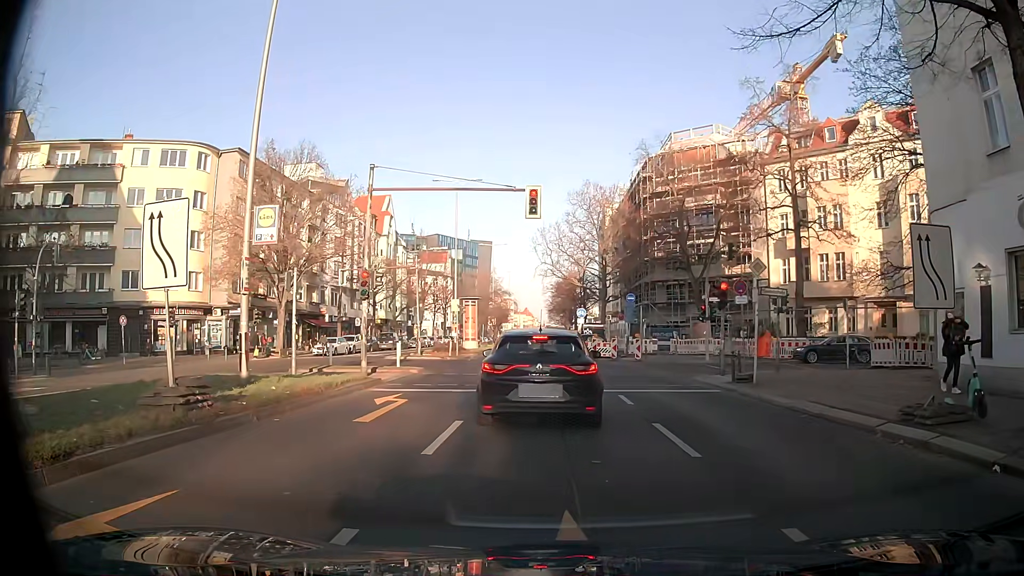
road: tertiary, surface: asphalt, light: Day
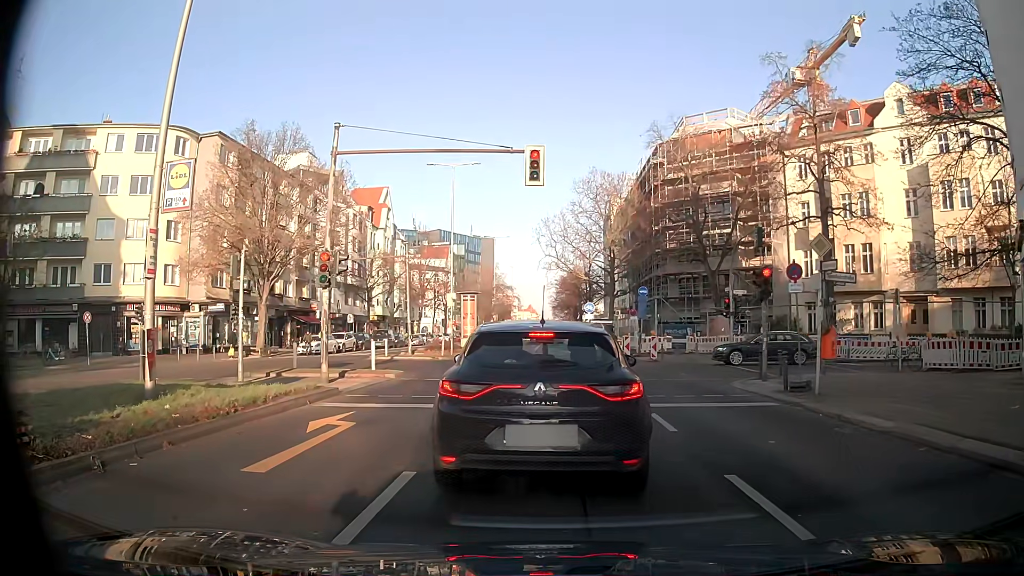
(-0.1, +4.1) m; 0°
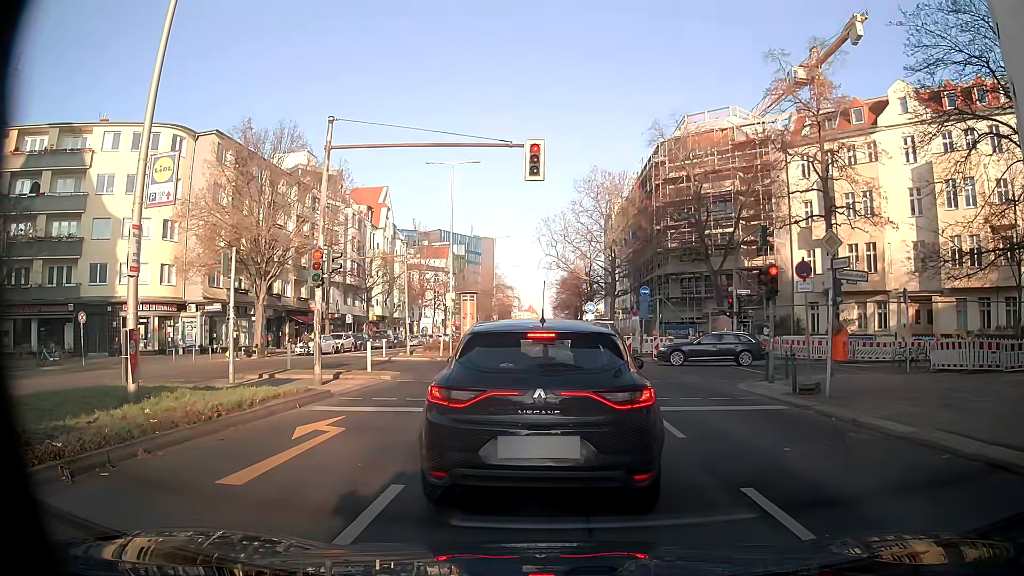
(0.0, +0.5) m; 0°
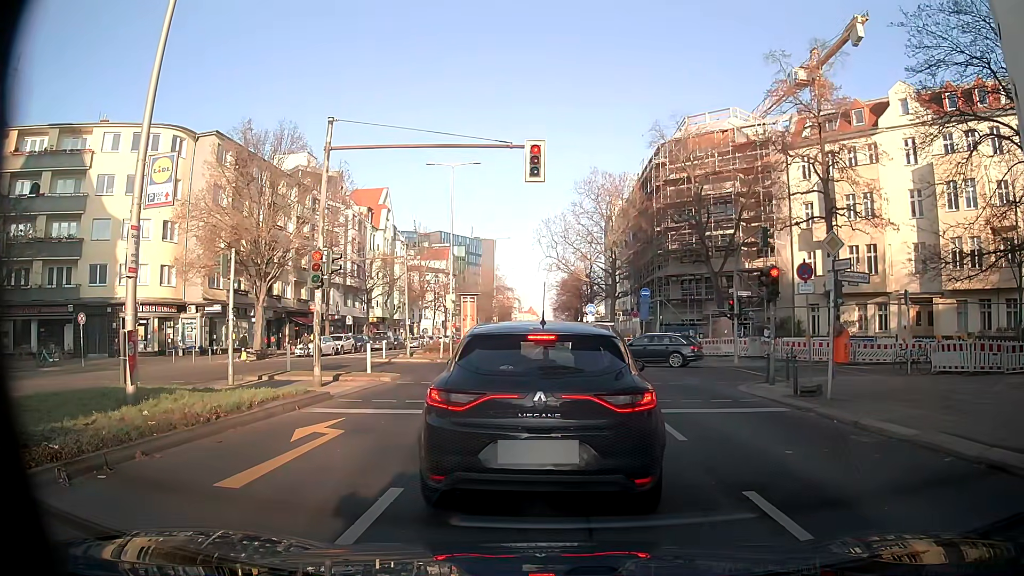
(0.0, +0.1) m; 0°
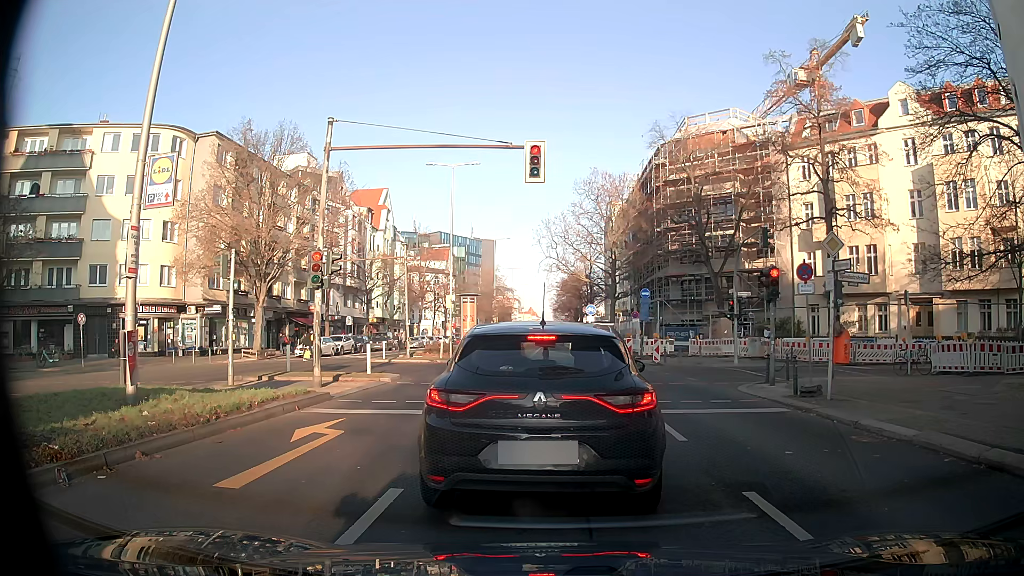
(0.0, +0.1) m; 0°
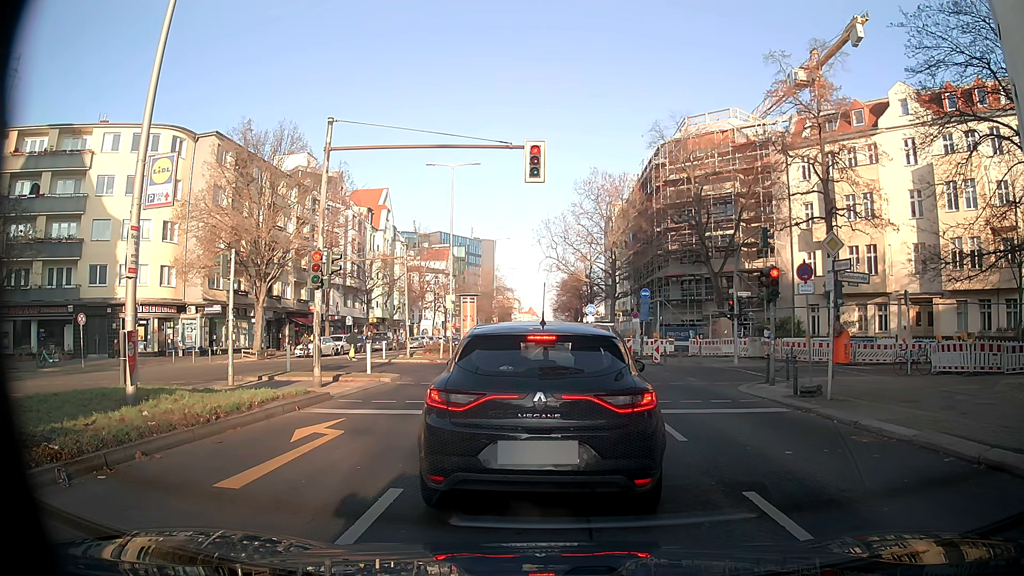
(0.0, 0.0) m; 0°
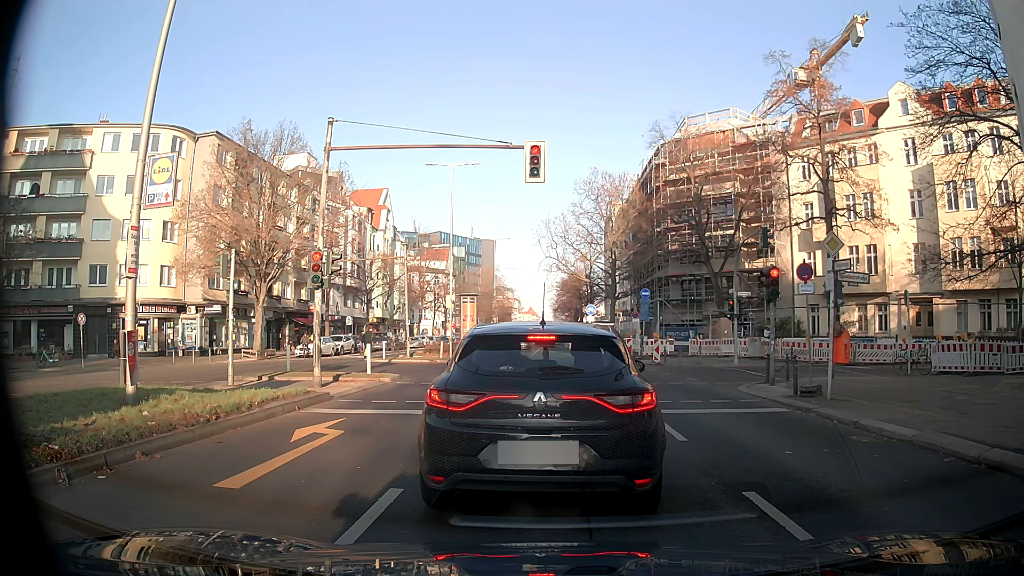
(0.0, 0.0) m; 0°
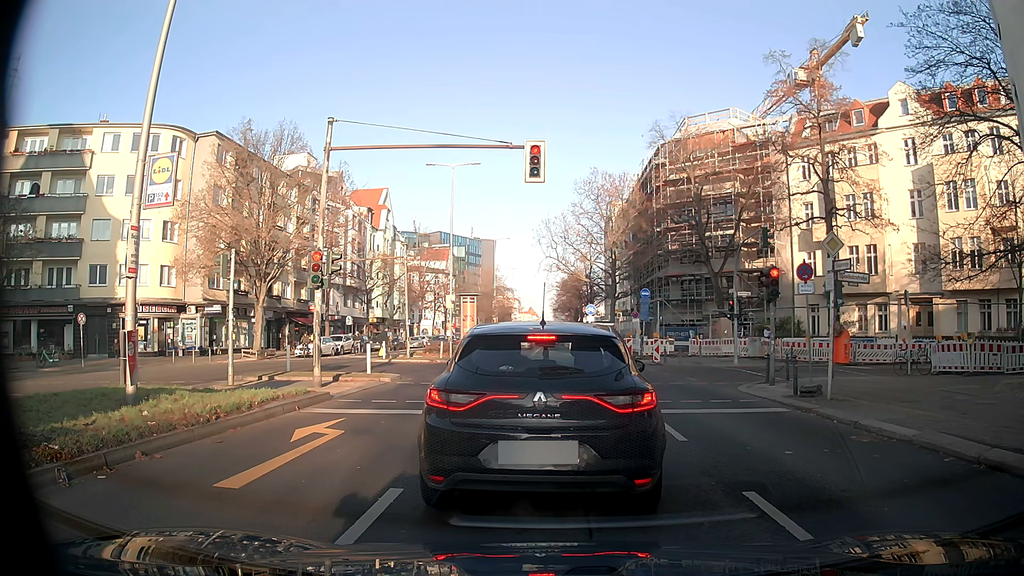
(0.0, 0.0) m; 0°
(0, +10) (-1, +20) (-2, +30) (-3, +40) (-4, +50) (-4, +60) (-4, +70) (-4, +80) (-4, +90) (-4, +100) m
